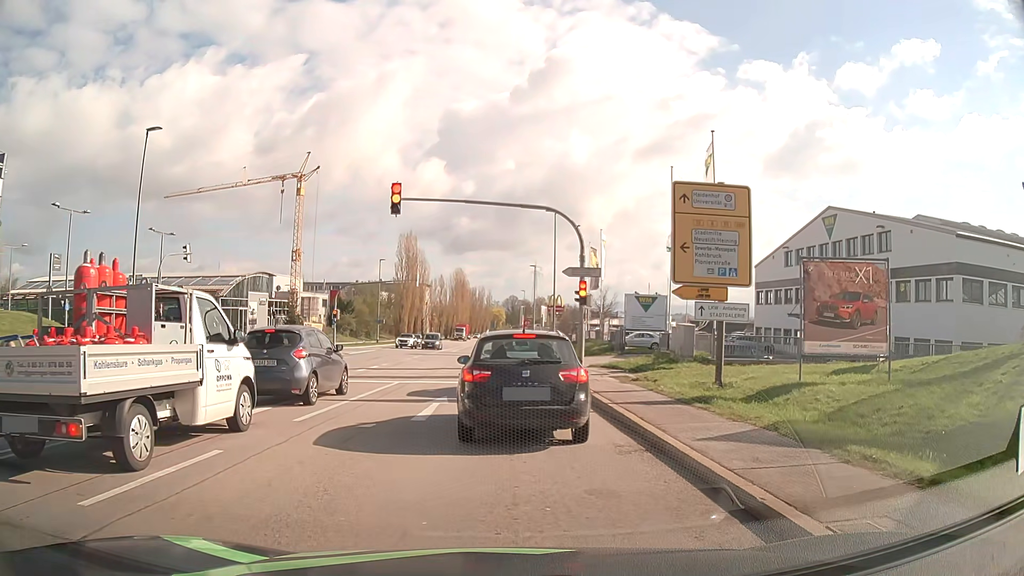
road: secondary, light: Day
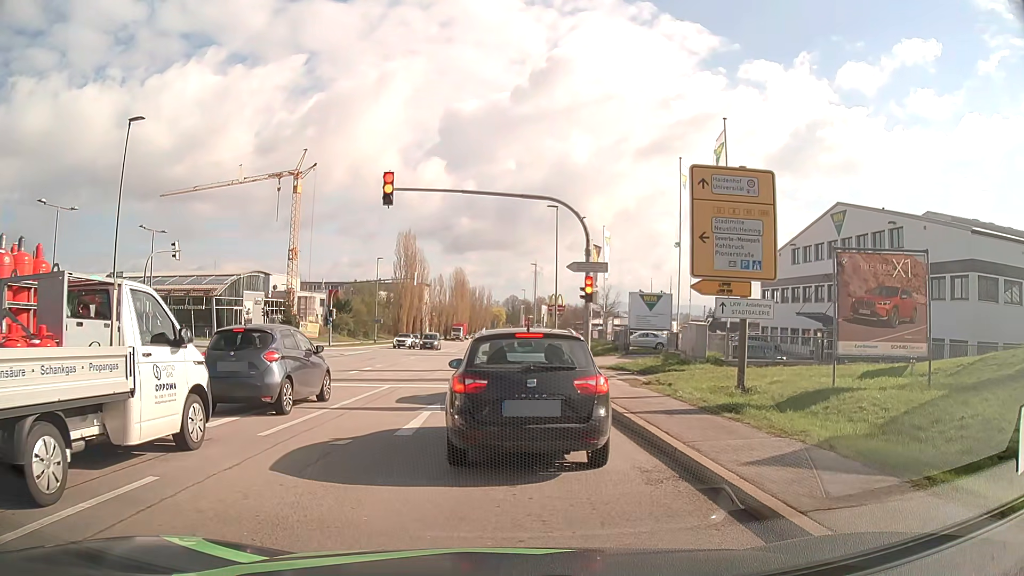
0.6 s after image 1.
(0.0, +1.5) m; 0°
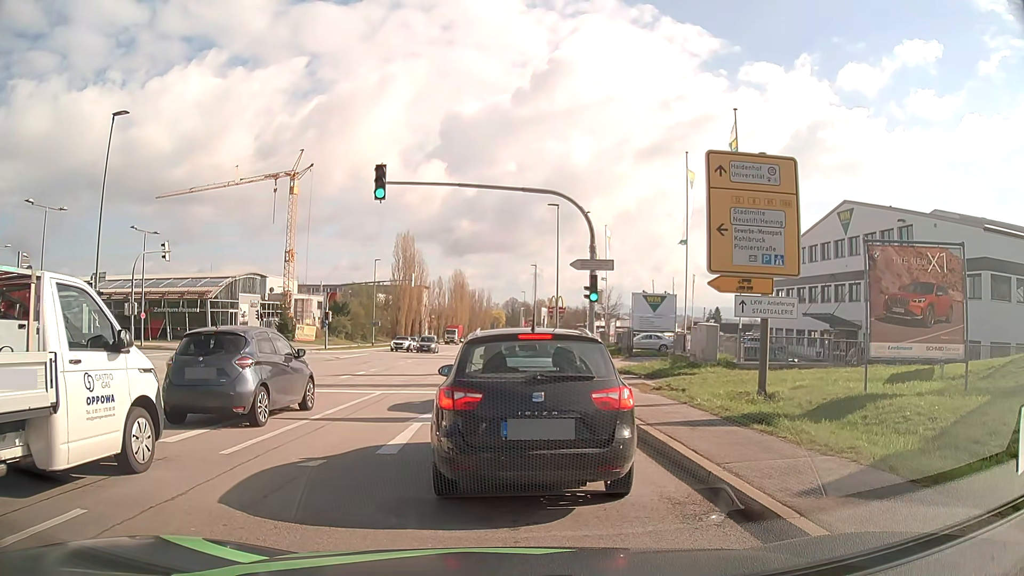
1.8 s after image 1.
(0.0, +1.2) m; -1°
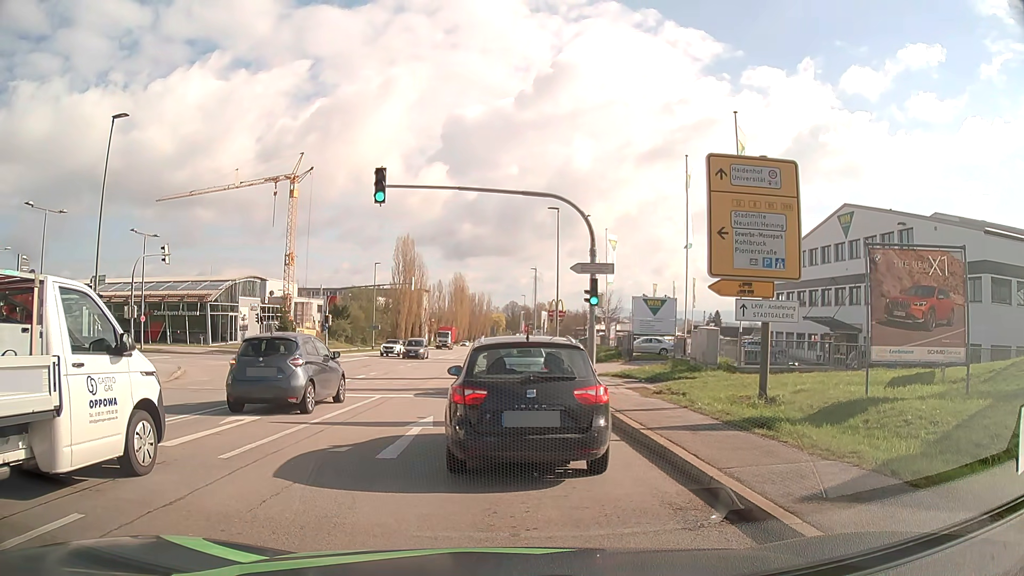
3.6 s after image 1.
(0.0, +0.1) m; 0°
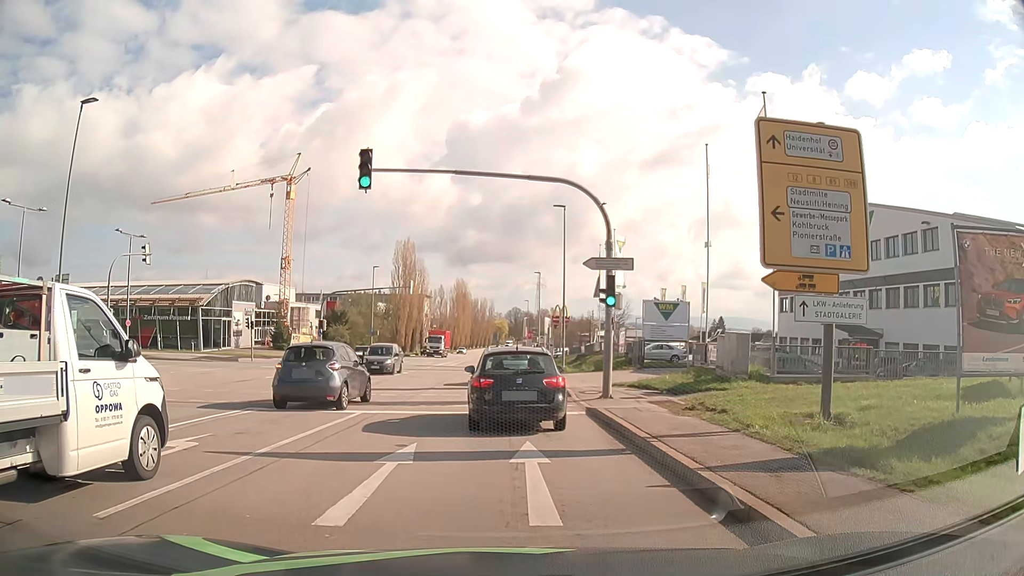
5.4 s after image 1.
(0.0, +3.0) m; 0°
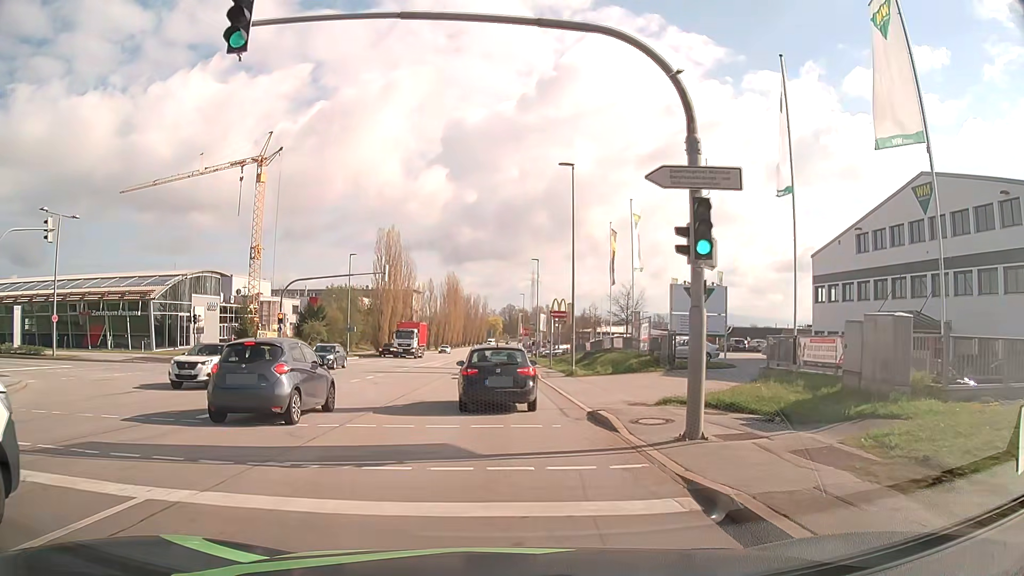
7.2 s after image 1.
(0.0, +9.6) m; 0°
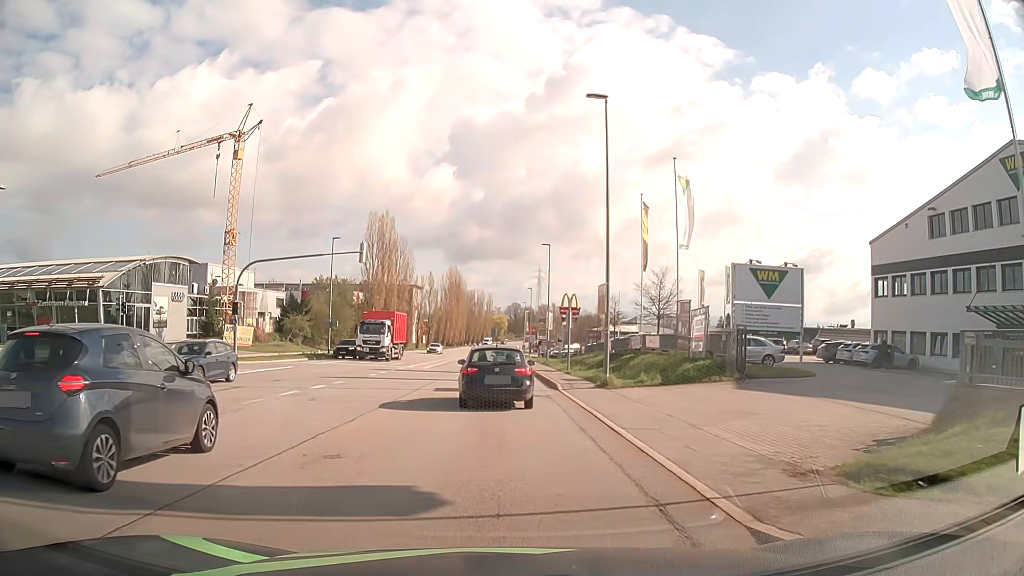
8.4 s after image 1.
(0.0, +9.6) m; -1°
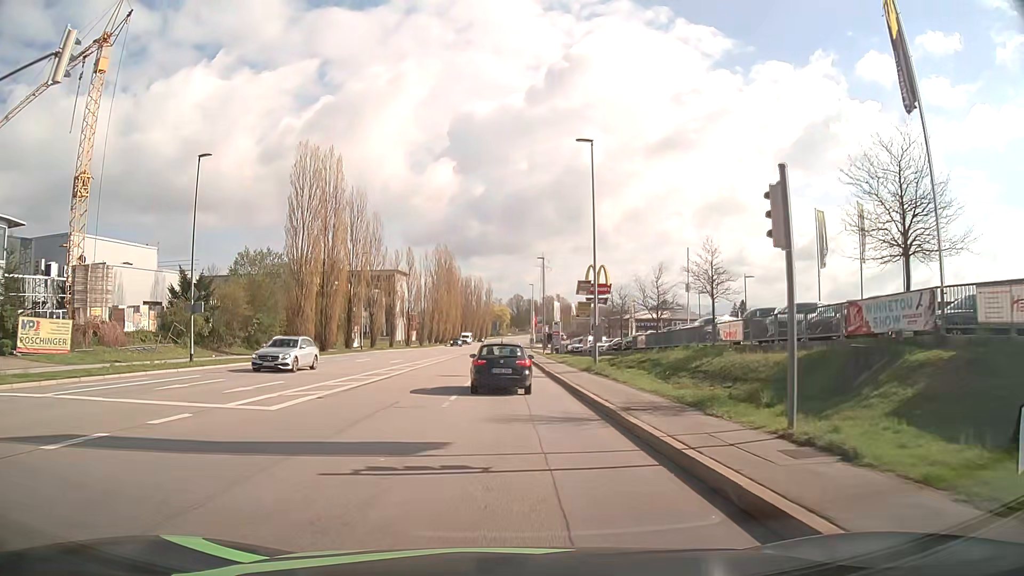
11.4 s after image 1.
(+0.1, +28.6) m; +1°
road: tertiary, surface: asphalt
(0, +10) (0, +20) (0, +30) (0, +40) (0, +50) (0, +60) (0, +70) (0, +80) (0, +90) (0, +100) m
